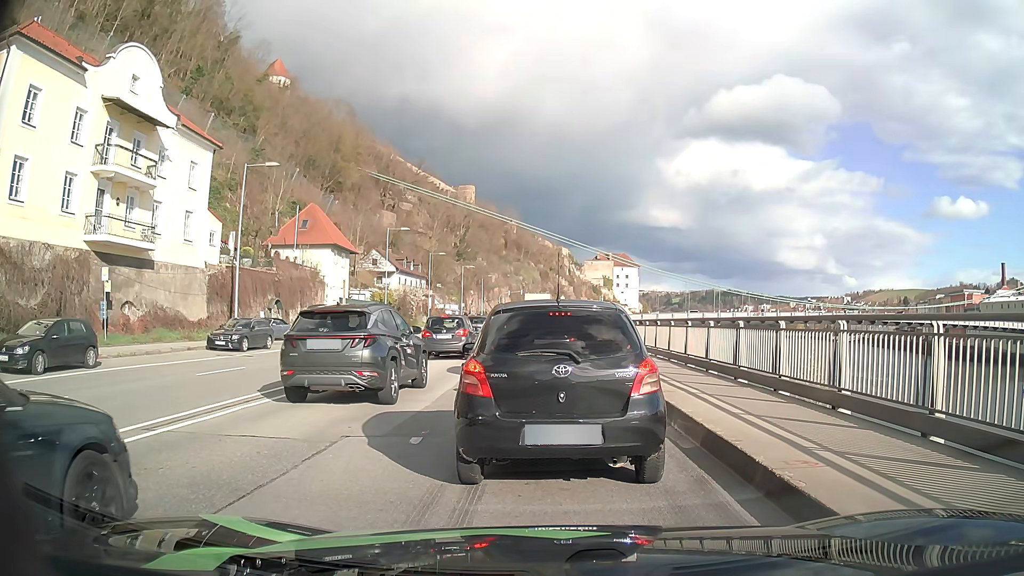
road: primary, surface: asphalt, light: Day
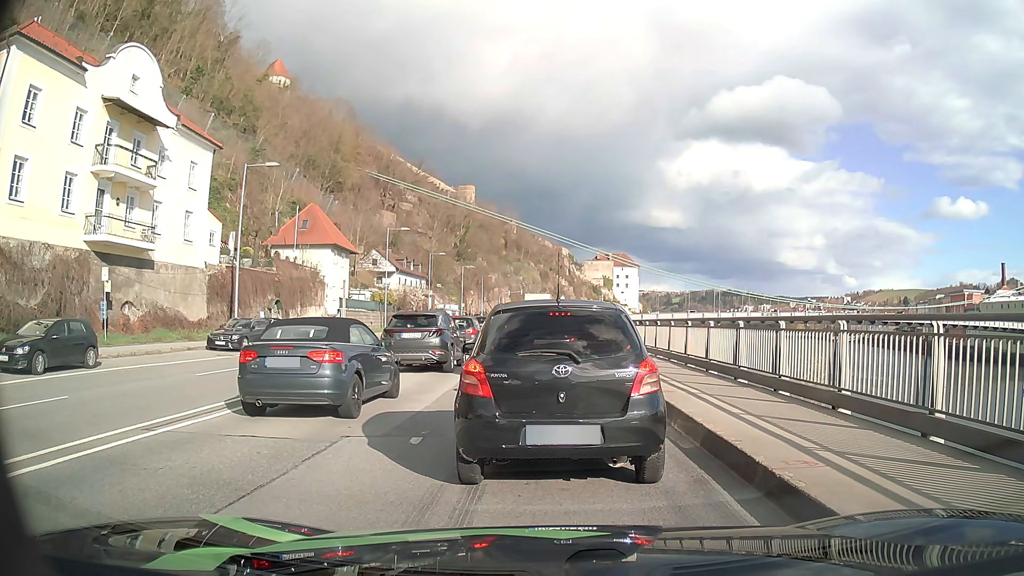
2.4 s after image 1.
(0.0, 0.0) m; 0°
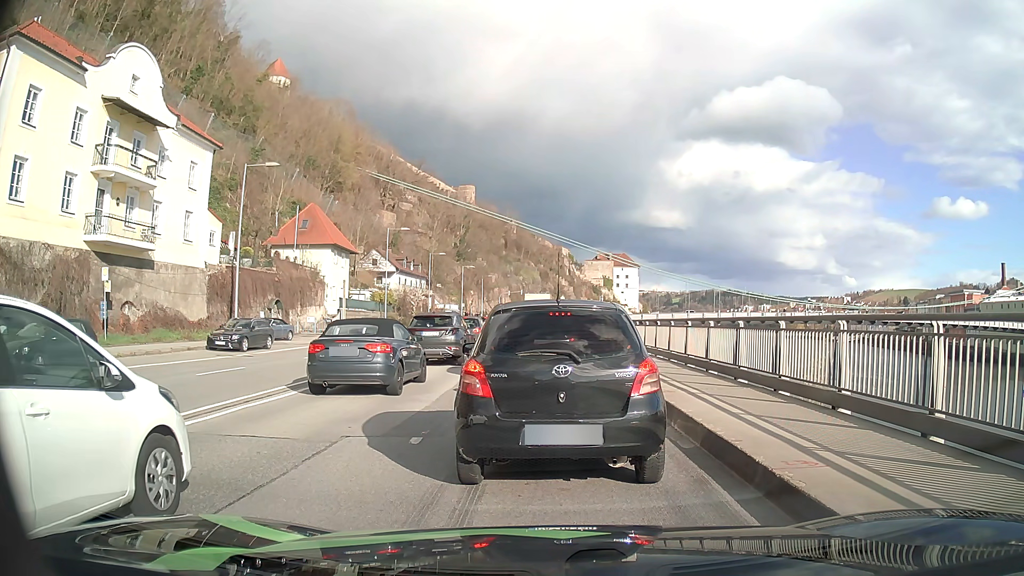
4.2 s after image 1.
(0.0, 0.0) m; 0°
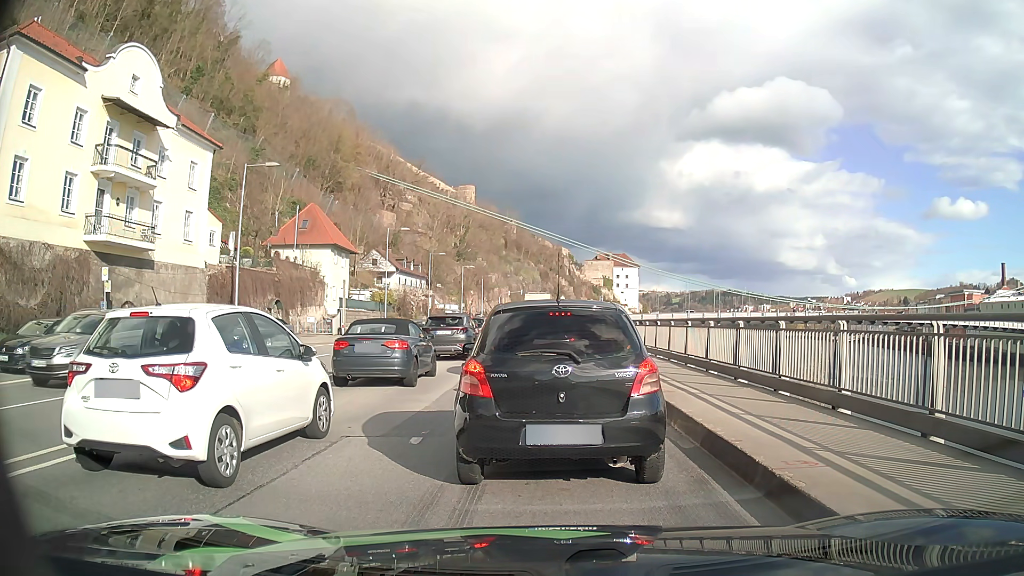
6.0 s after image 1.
(0.0, 0.0) m; 0°
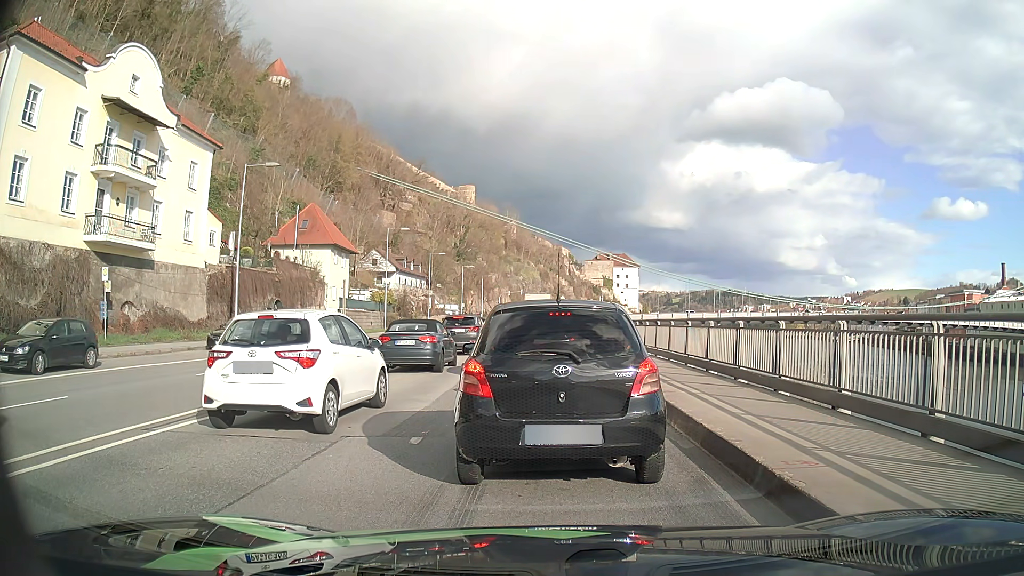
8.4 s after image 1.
(0.0, 0.0) m; 0°
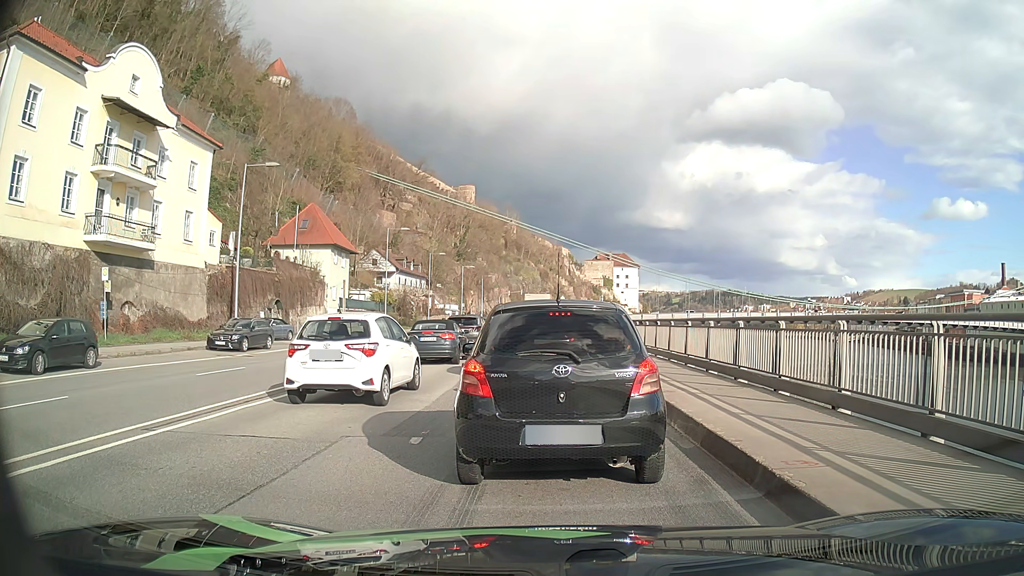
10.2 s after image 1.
(0.0, 0.0) m; 0°
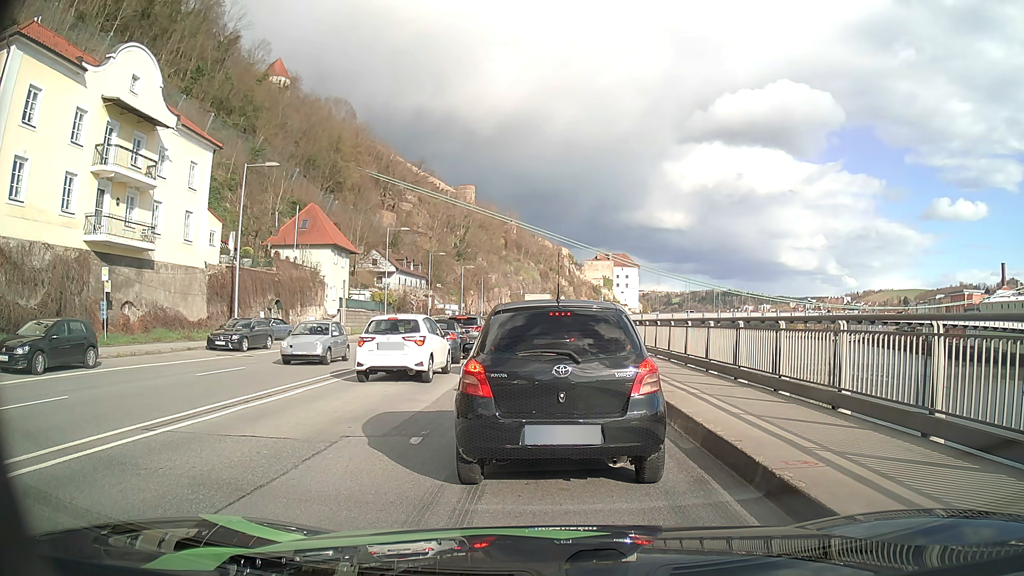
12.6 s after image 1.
(0.0, 0.0) m; 0°
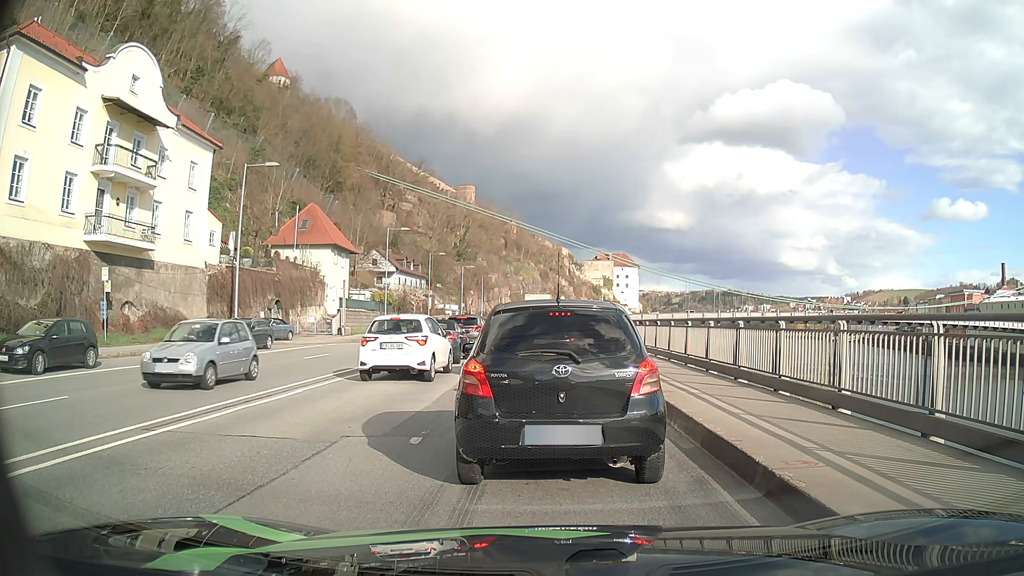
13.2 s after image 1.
(0.0, 0.0) m; 0°
(0, +10) (0, +20) (0, +30) (0, +40) (0, +50) (0, +60) (0, +70) (0, +80) (0, +90) (0, +100) m
